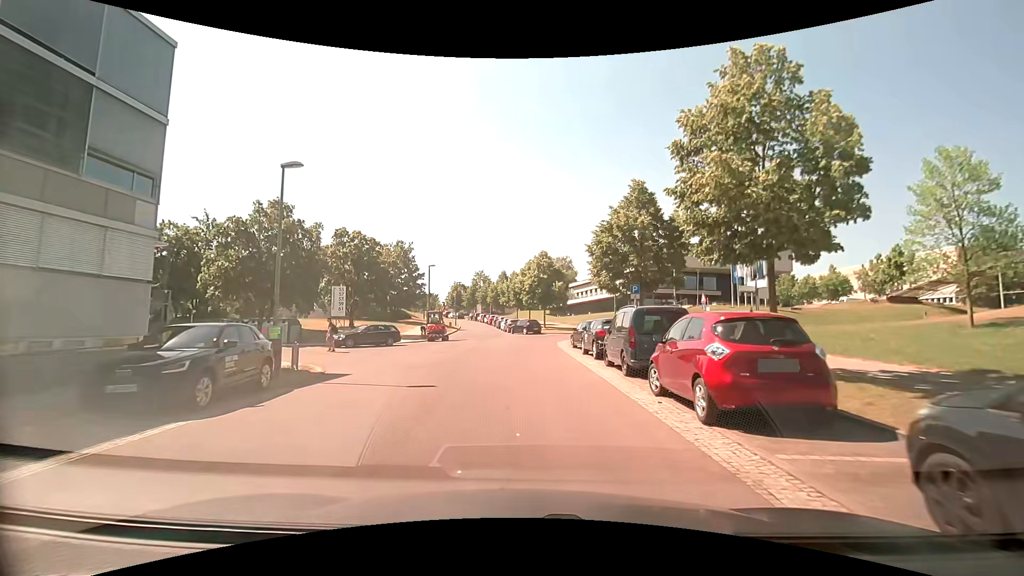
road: unclassified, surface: asphalt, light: Day
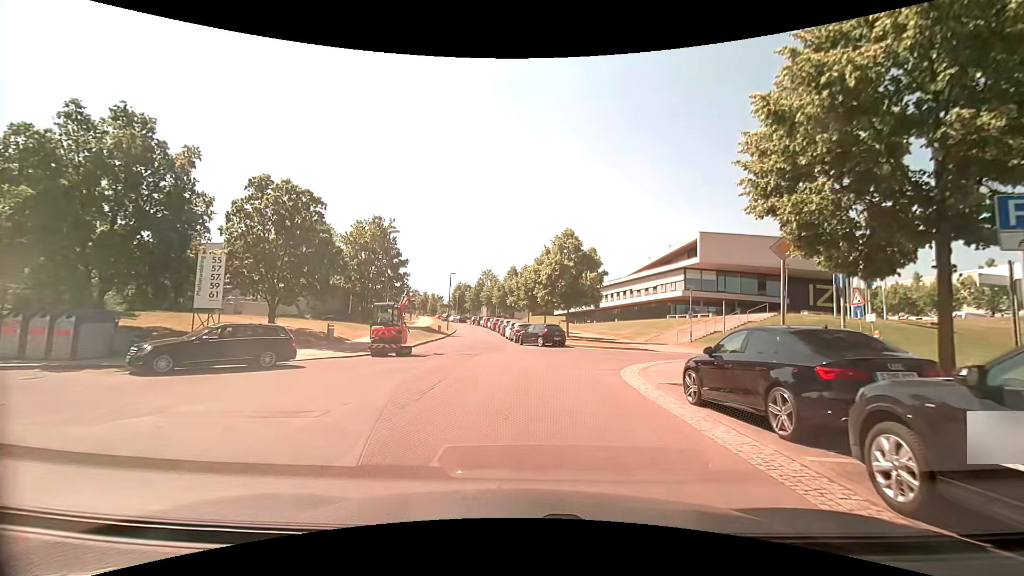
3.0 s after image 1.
(-0.2, +16.9) m; -1°
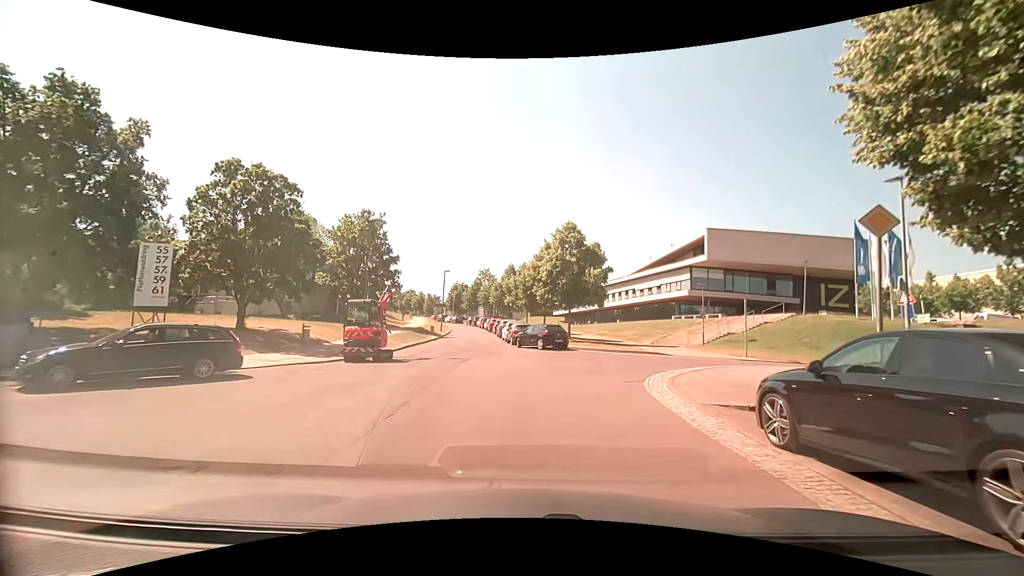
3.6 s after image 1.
(0.0, +3.1) m; -1°
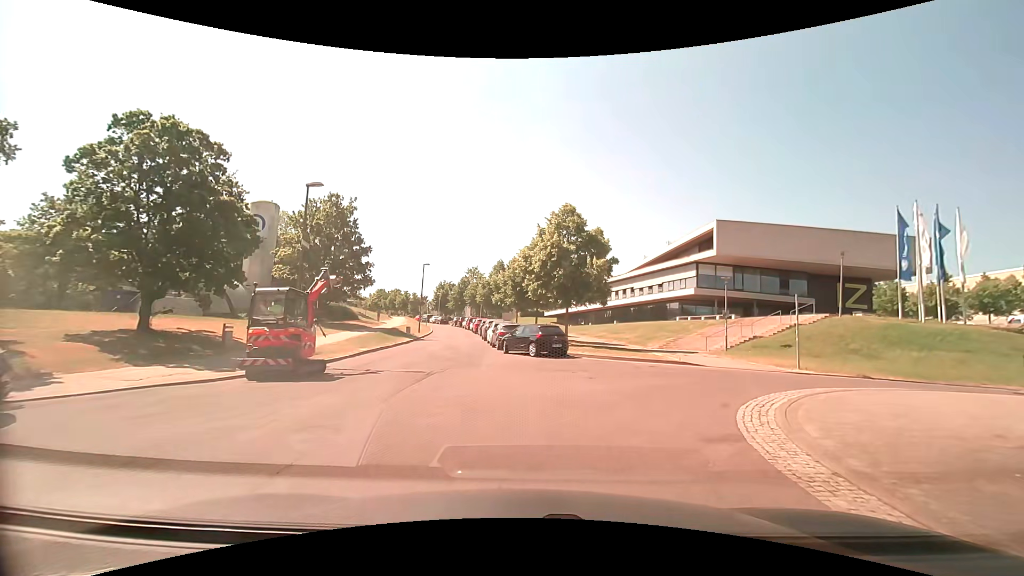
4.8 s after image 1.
(+0.1, +6.0) m; +1°
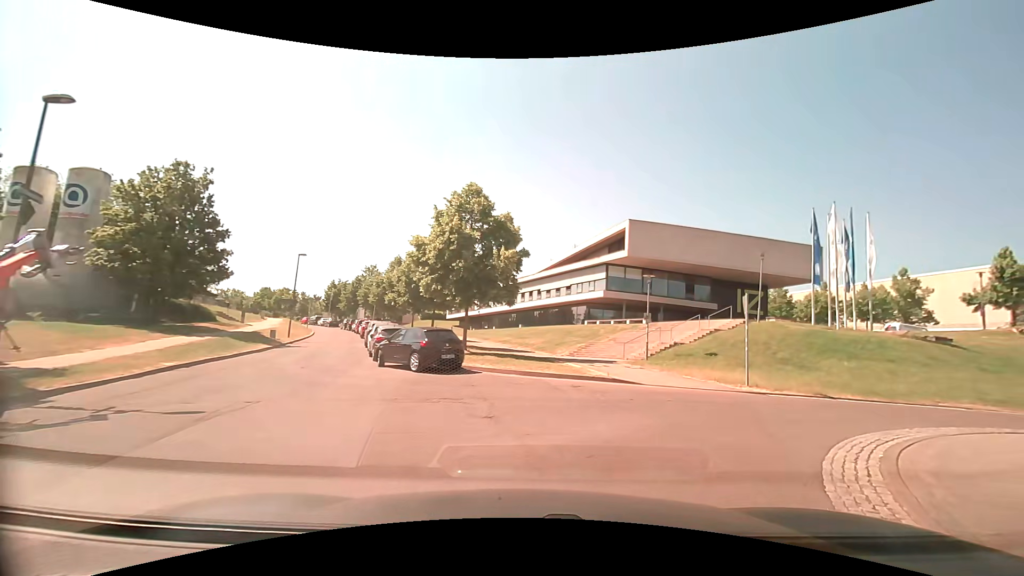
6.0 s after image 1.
(+0.5, +5.6) m; +12°
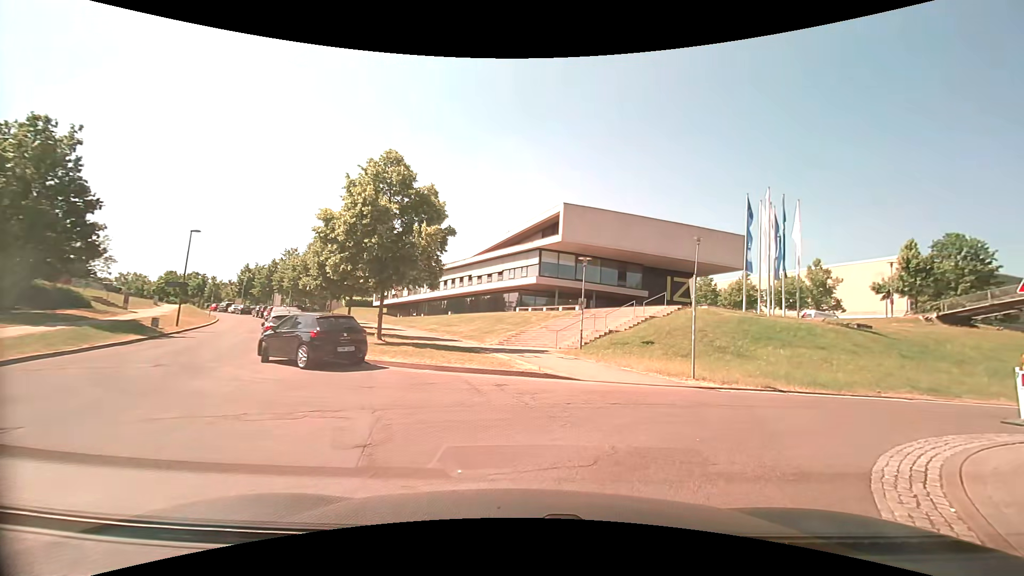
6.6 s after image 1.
(+0.1, +2.7) m; +8°
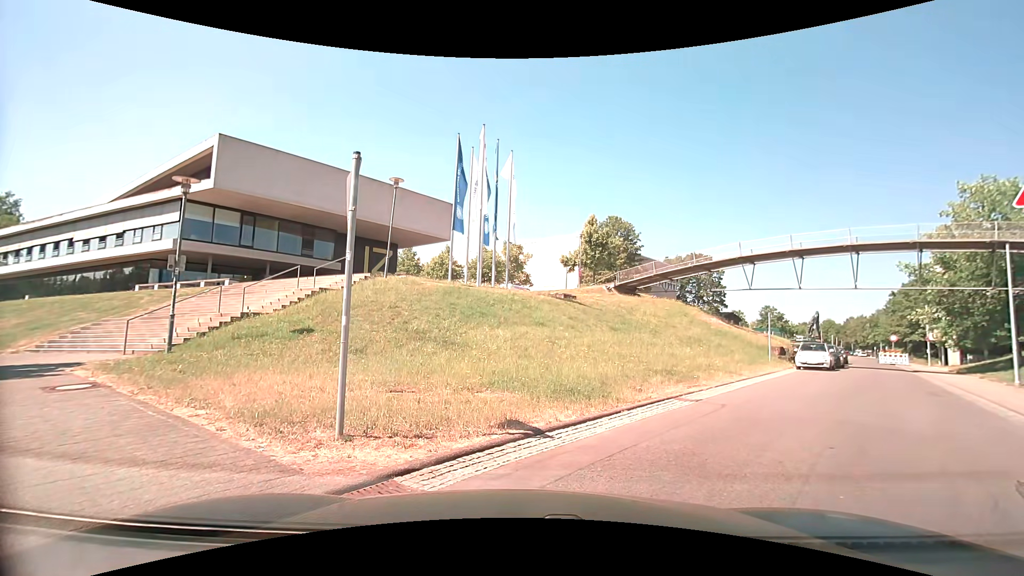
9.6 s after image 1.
(+2.3, +9.0) m; +30°
